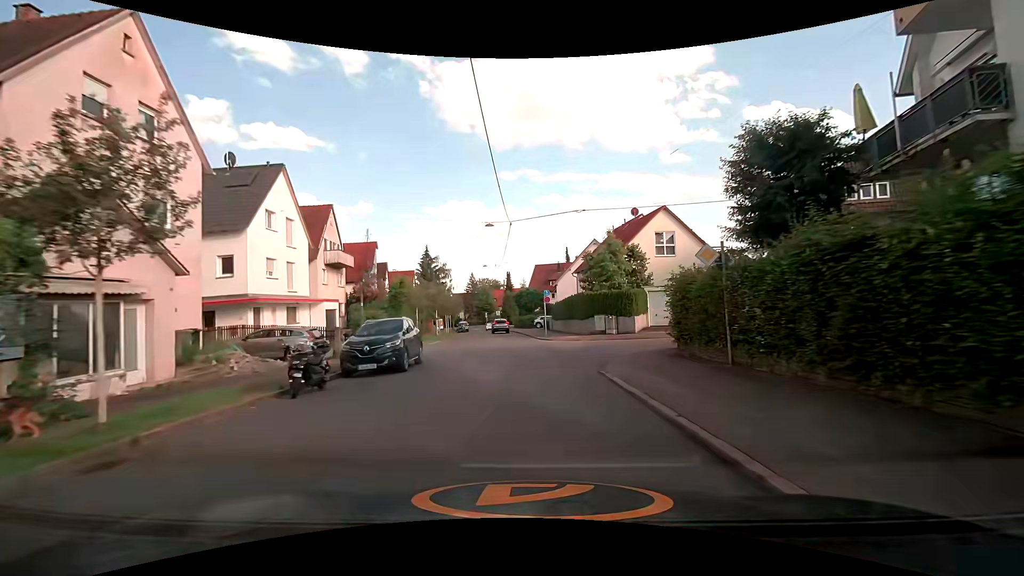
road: tertiary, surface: asphalt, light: Day
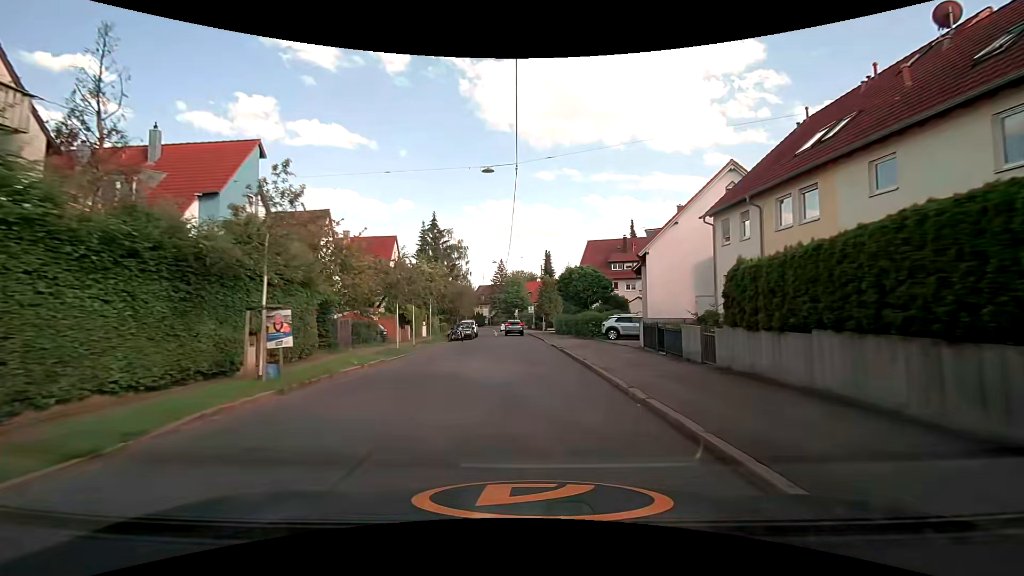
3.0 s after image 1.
(-1.4, +34.5) m; -5°
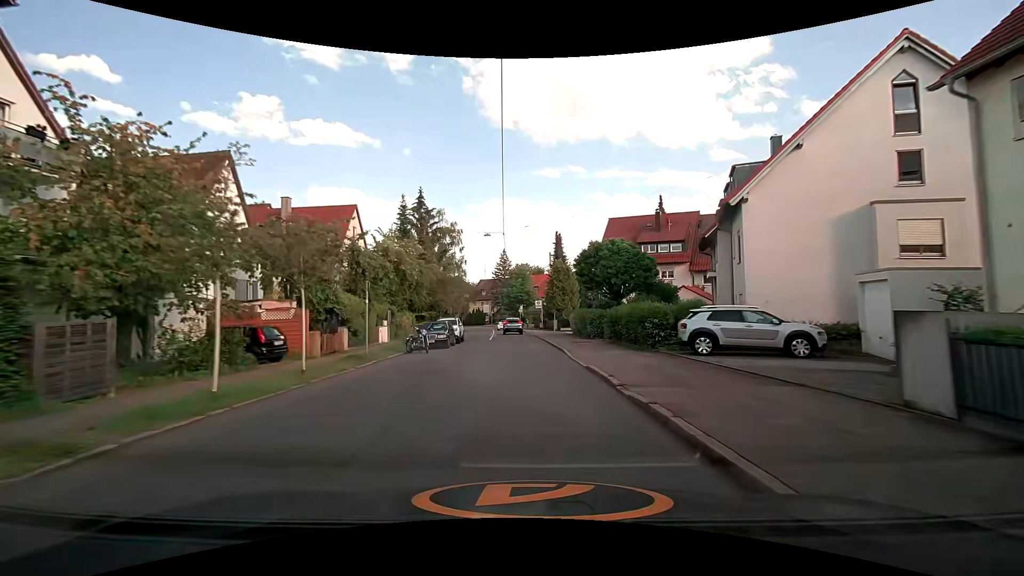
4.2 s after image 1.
(0.0, +14.5) m; 0°
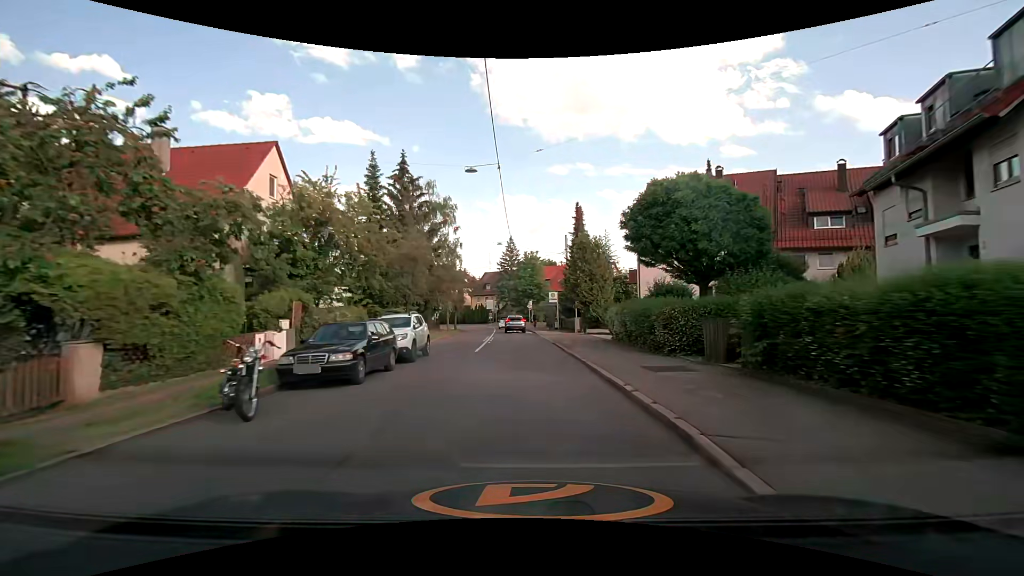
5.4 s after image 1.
(-0.2, +14.5) m; -1°
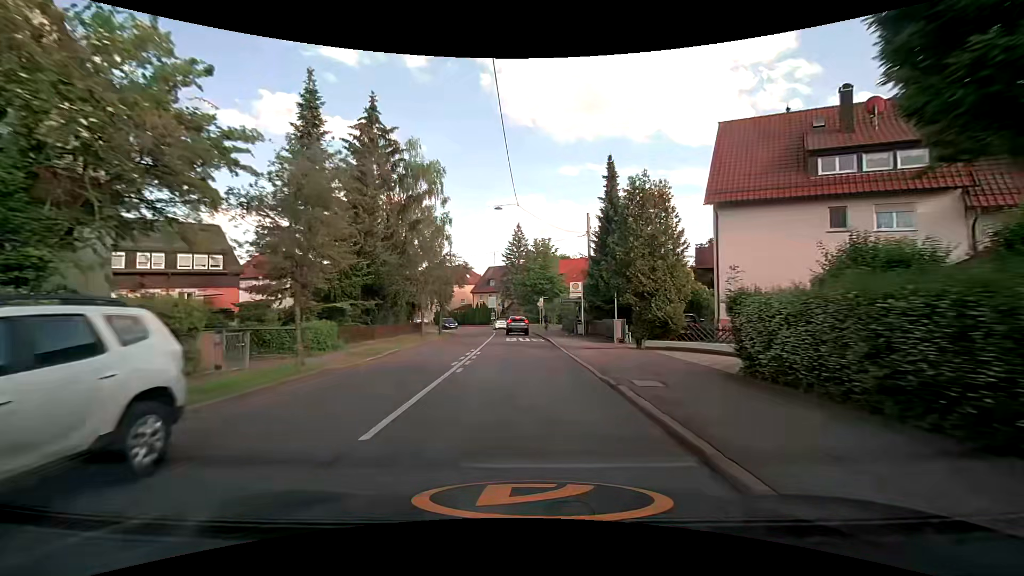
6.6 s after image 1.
(-0.2, +14.3) m; -1°
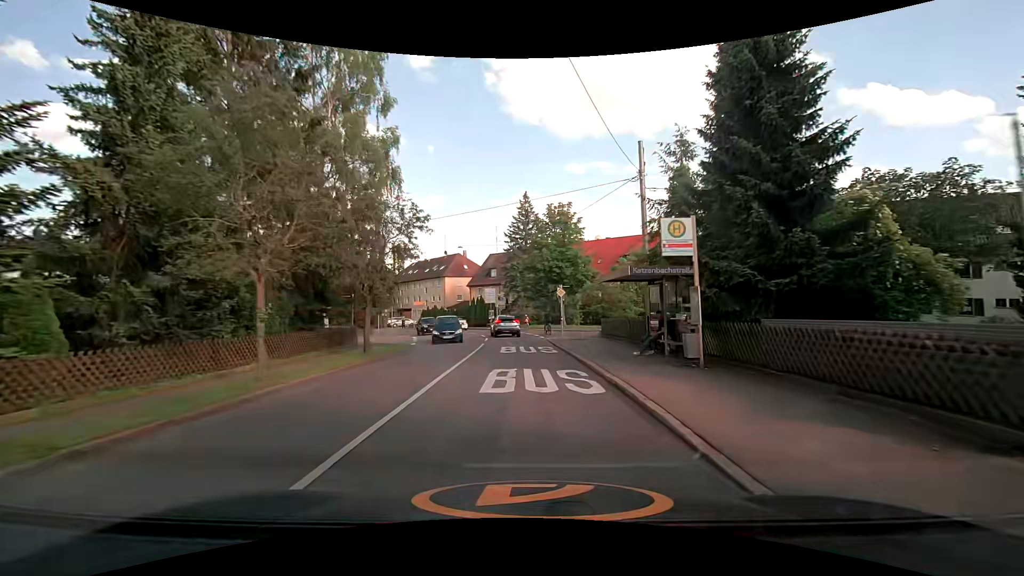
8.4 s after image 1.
(-0.3, +20.2) m; -2°
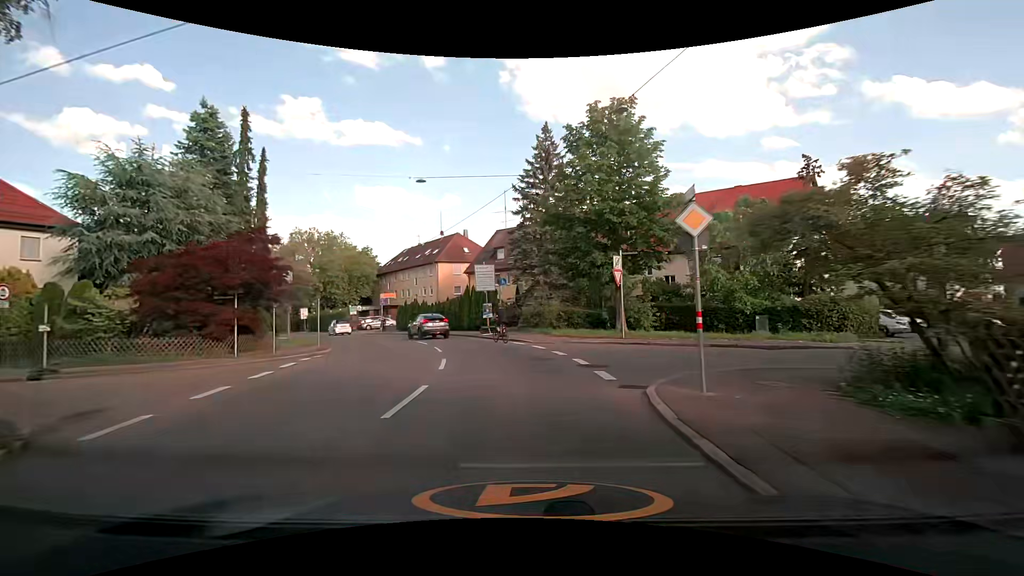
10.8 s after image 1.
(-0.2, +22.4) m; -1°
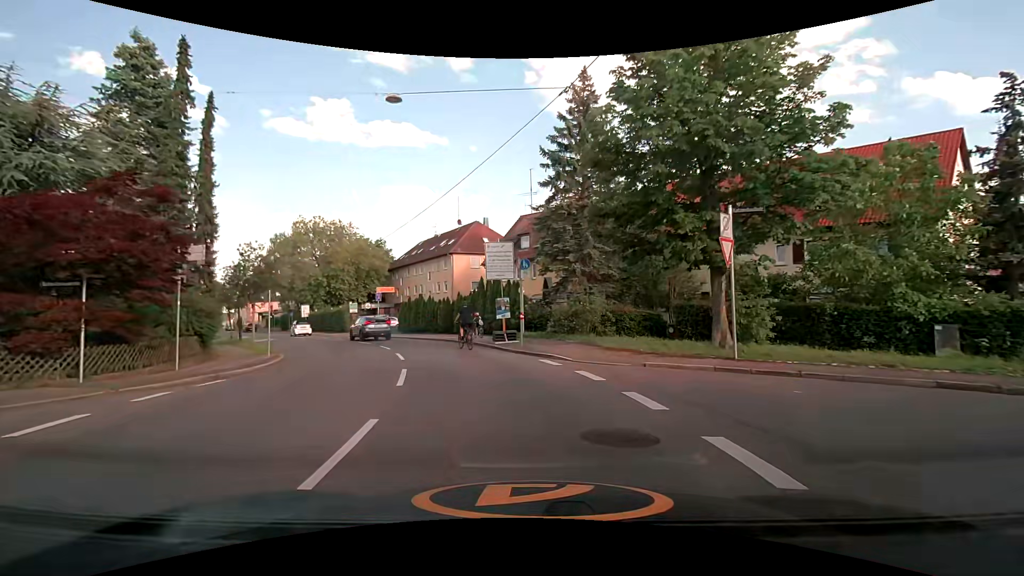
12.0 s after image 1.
(-0.3, +9.3) m; -4°
